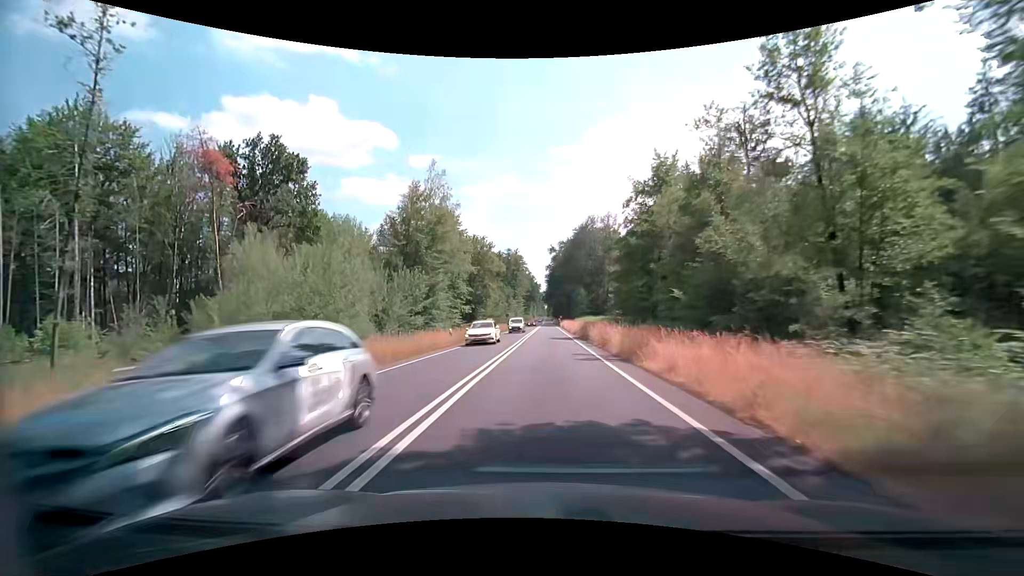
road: primary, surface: asphalt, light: Day
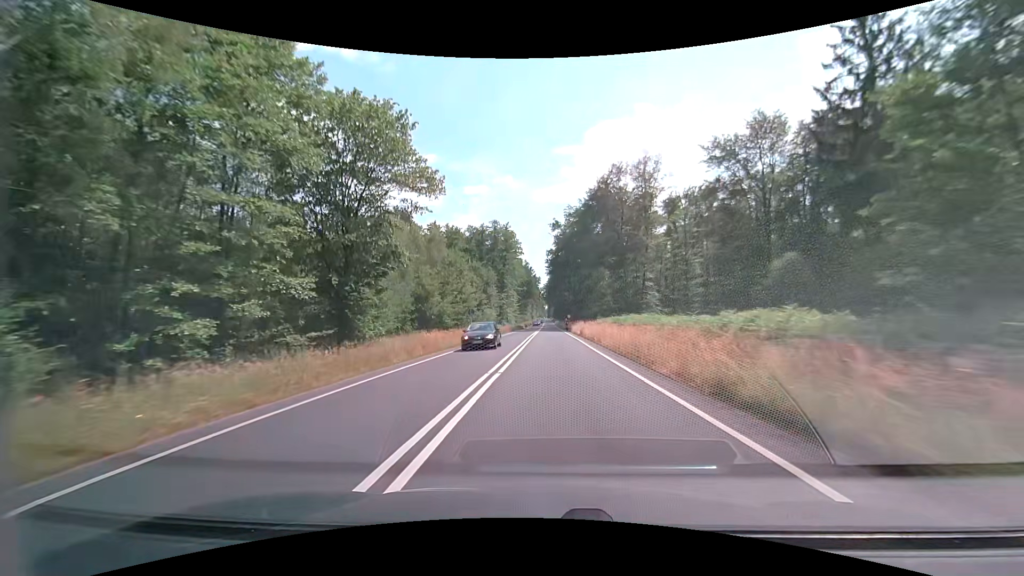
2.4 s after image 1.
(0.0, +42.6) m; 0°
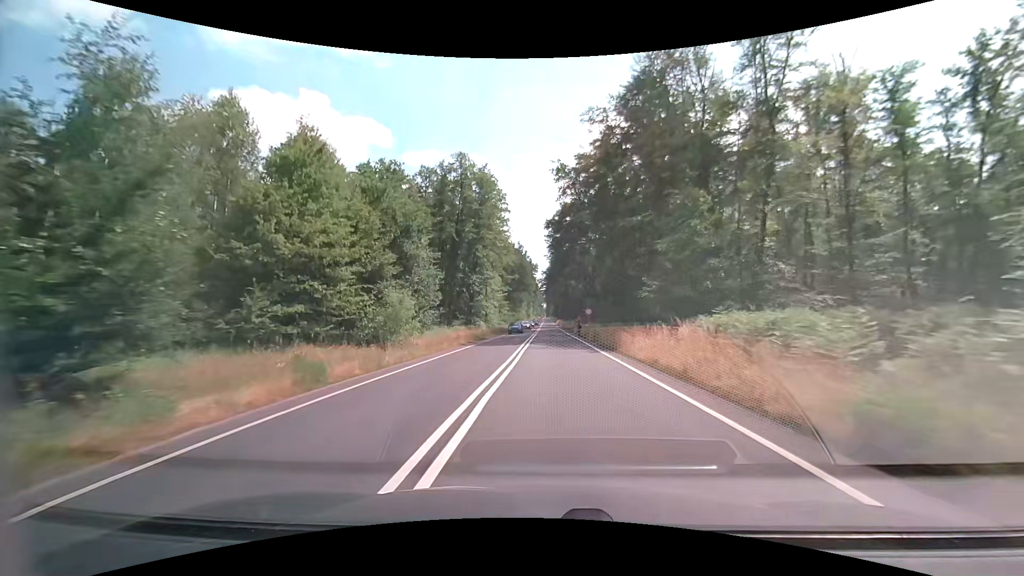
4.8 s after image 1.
(+0.1, +41.4) m; 0°
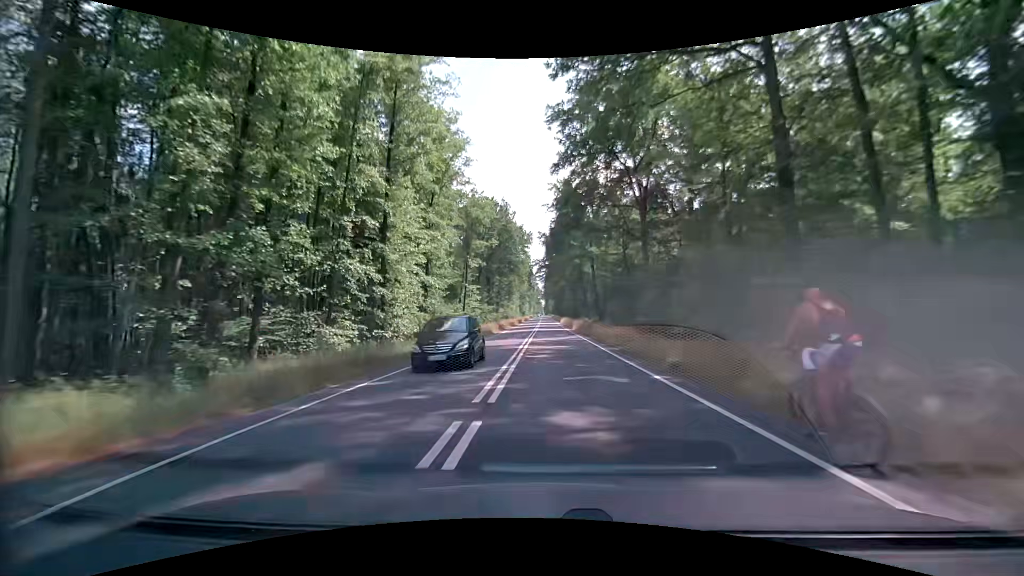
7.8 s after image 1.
(+0.1, +51.9) m; 0°
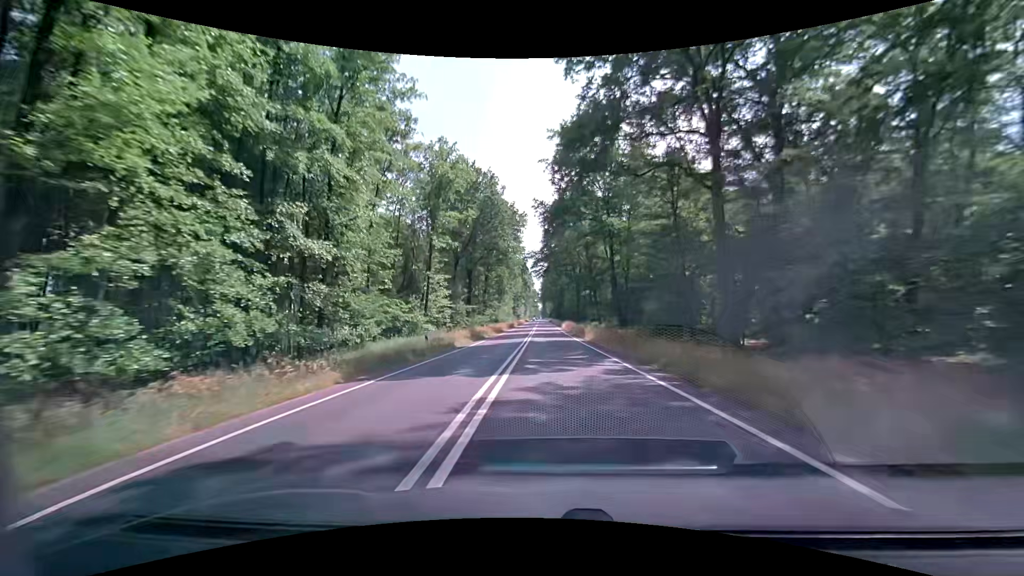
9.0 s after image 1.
(+0.1, +20.9) m; 0°
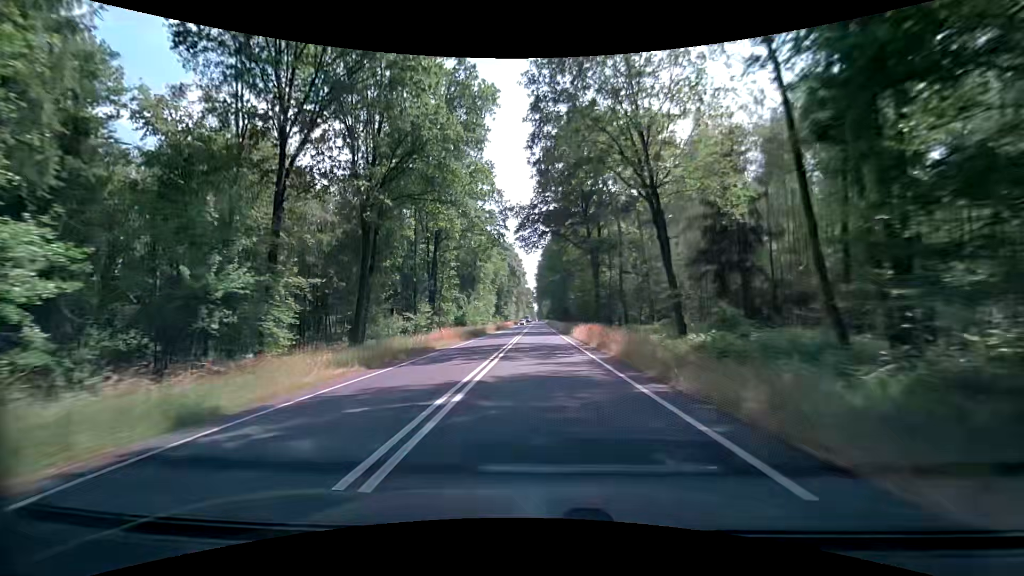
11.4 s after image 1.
(+0.5, +42.2) m; +1°
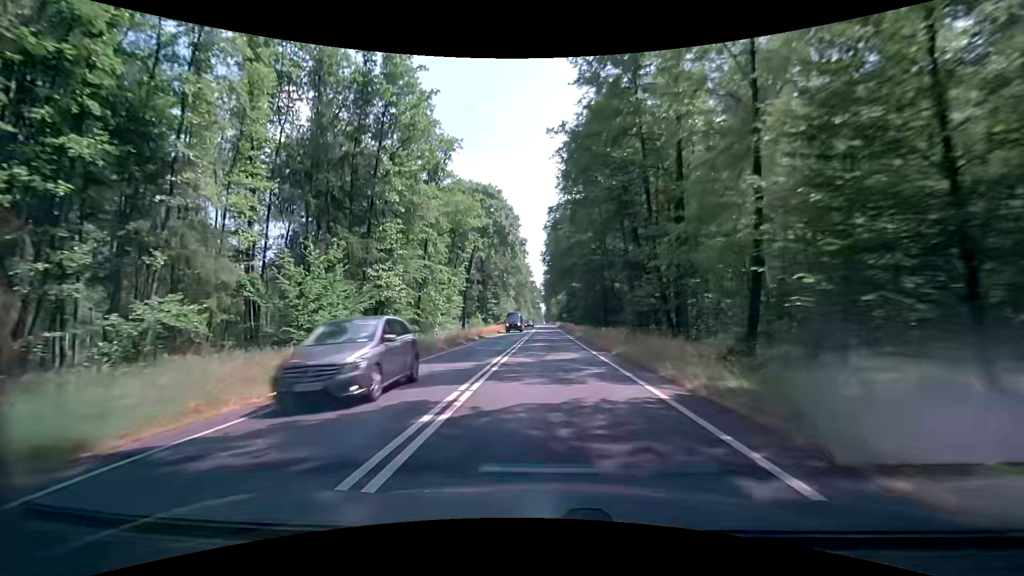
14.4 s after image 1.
(-0.9, +53.4) m; -1°
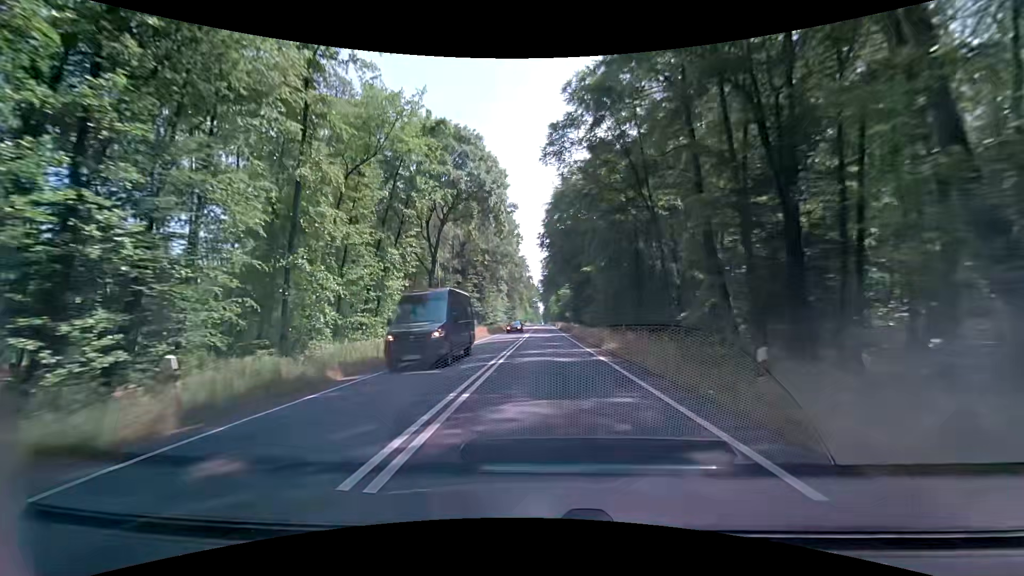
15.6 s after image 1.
(+0.1, +21.7) m; 0°
(0, +10) (0, +20) (0, +30) (0, +40) (0, +50) (0, +60) (0, +70) (0, +80) (0, +90) (0, +100) m
